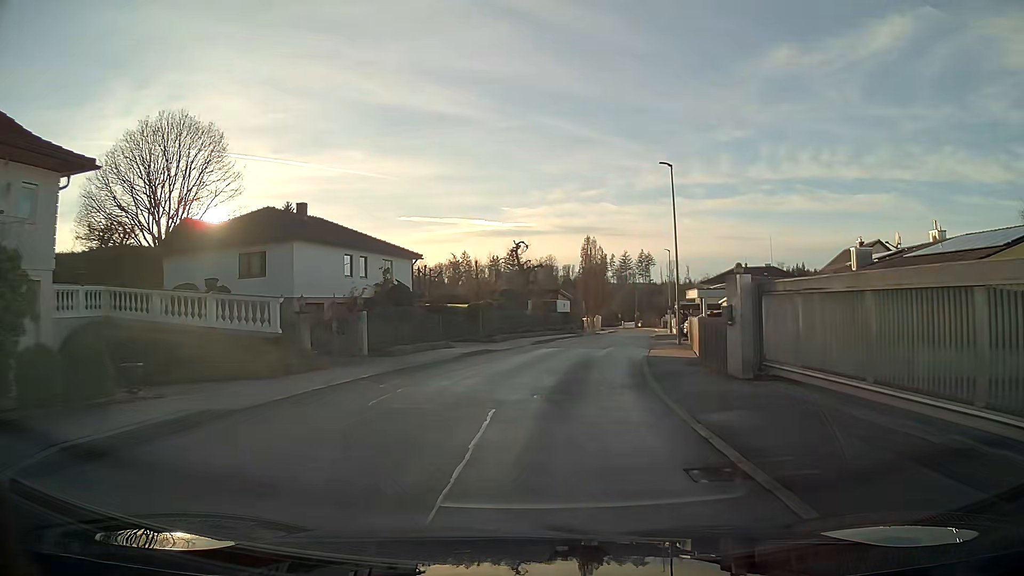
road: residential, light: Day
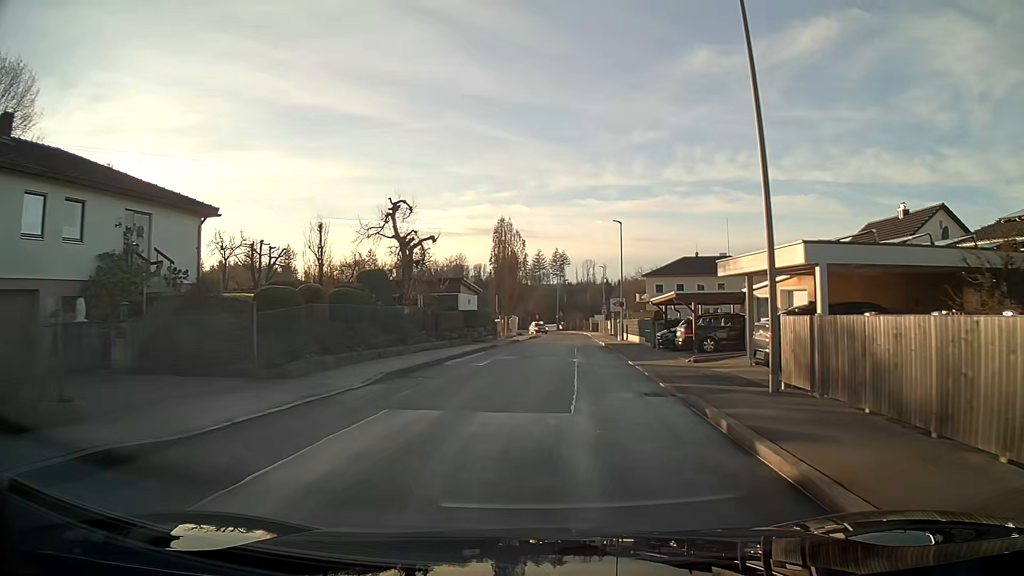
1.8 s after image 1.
(+1.4, +20.3) m; +8°
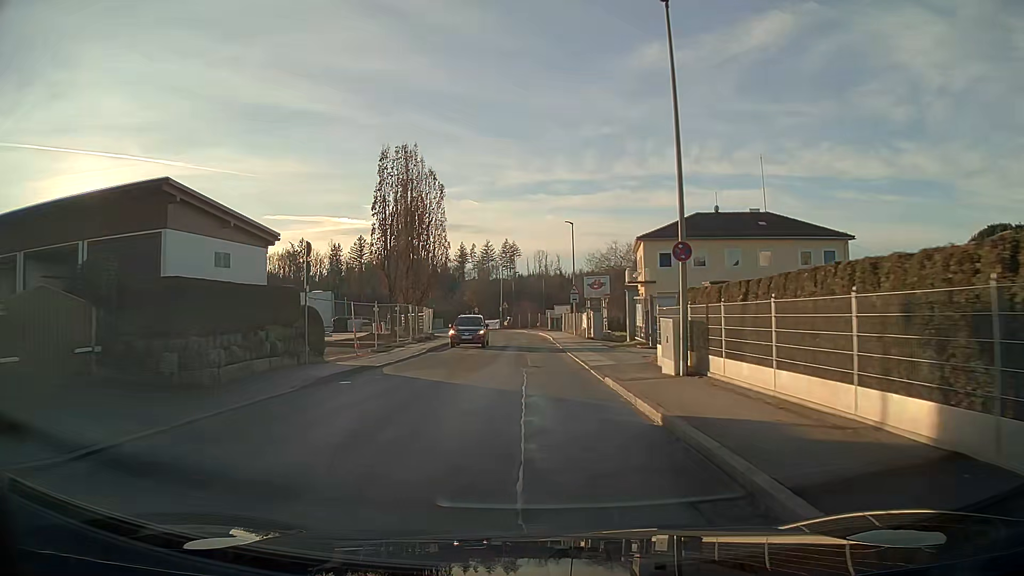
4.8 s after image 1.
(+1.3, +33.0) m; +3°
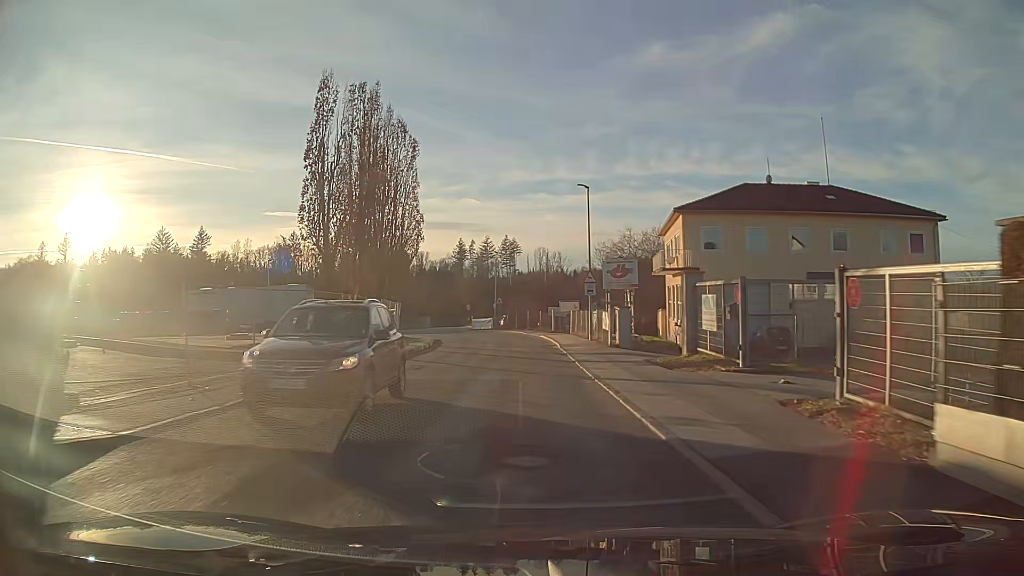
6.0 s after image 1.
(0.0, +13.0) m; 0°
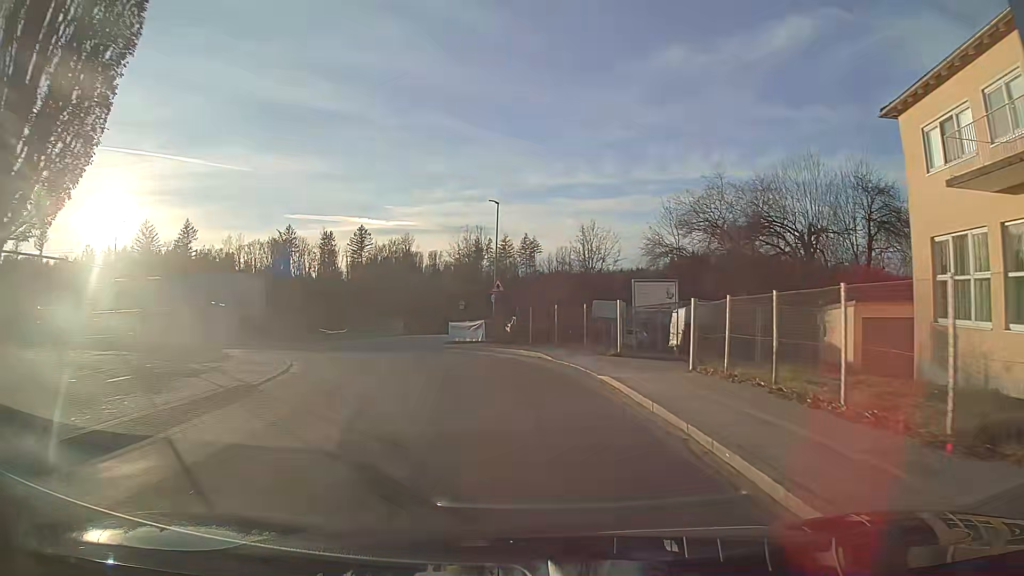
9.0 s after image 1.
(-0.6, +31.7) m; -2°
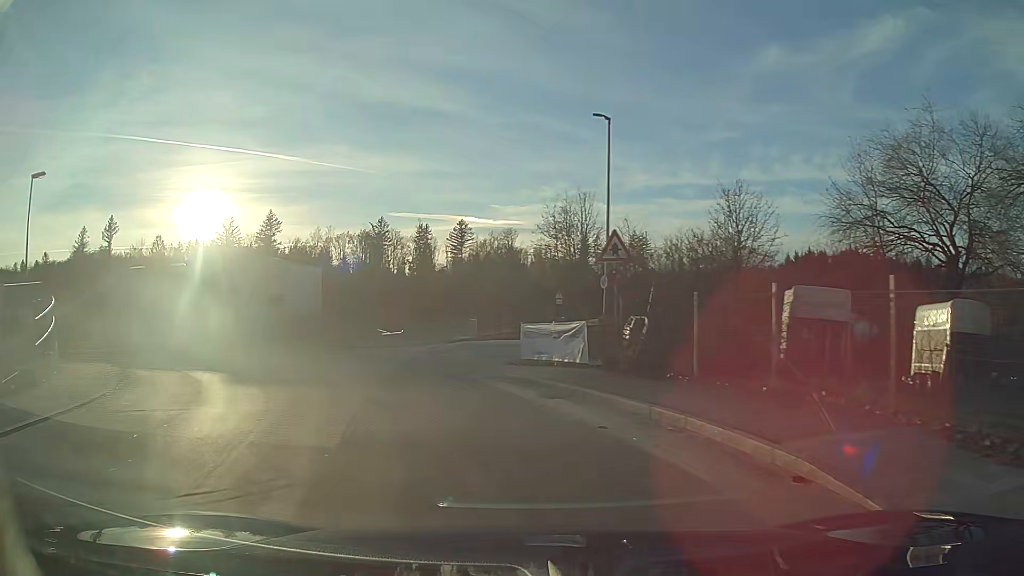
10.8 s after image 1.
(-1.1, +17.0) m; -12°
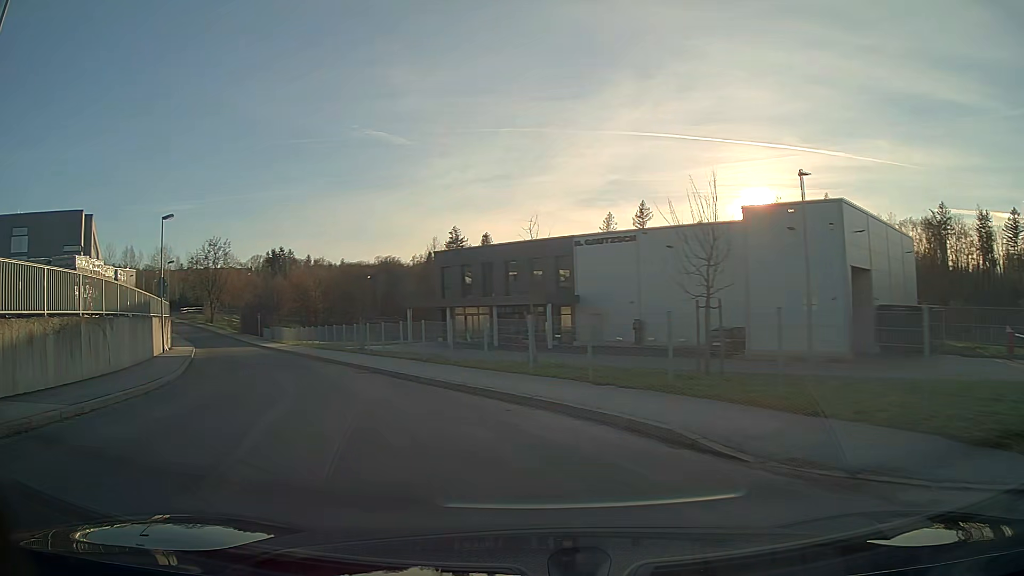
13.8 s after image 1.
(-10.1, +23.6) m; -50°
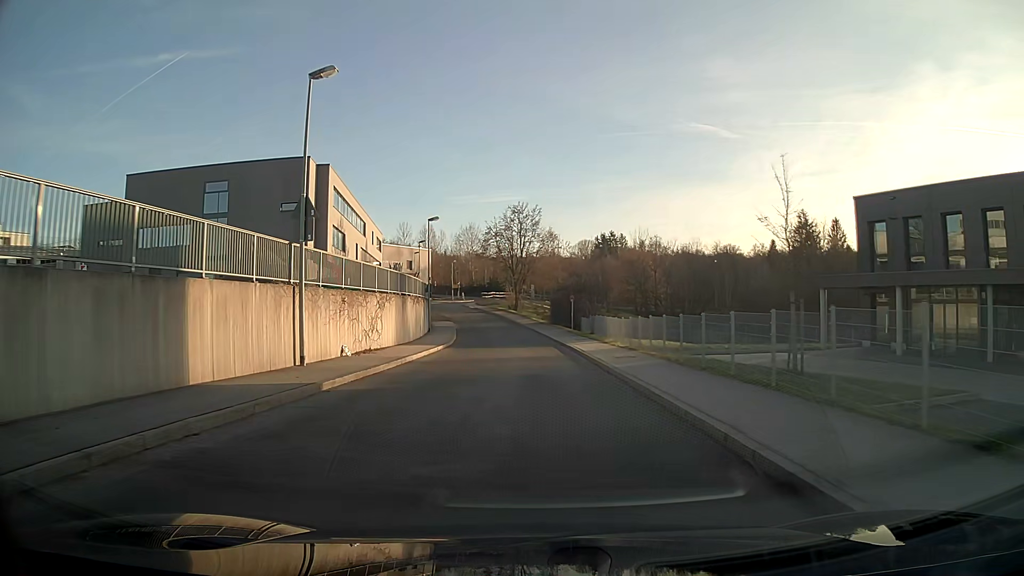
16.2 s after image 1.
(-6.2, +22.7) m; -23°
(0, +10) (0, +20) (0, +30) (-1, +40) (-2, +50) (-3, +60) (-5, +70) (-7, +79) (-9, +89) (-11, +99) m
